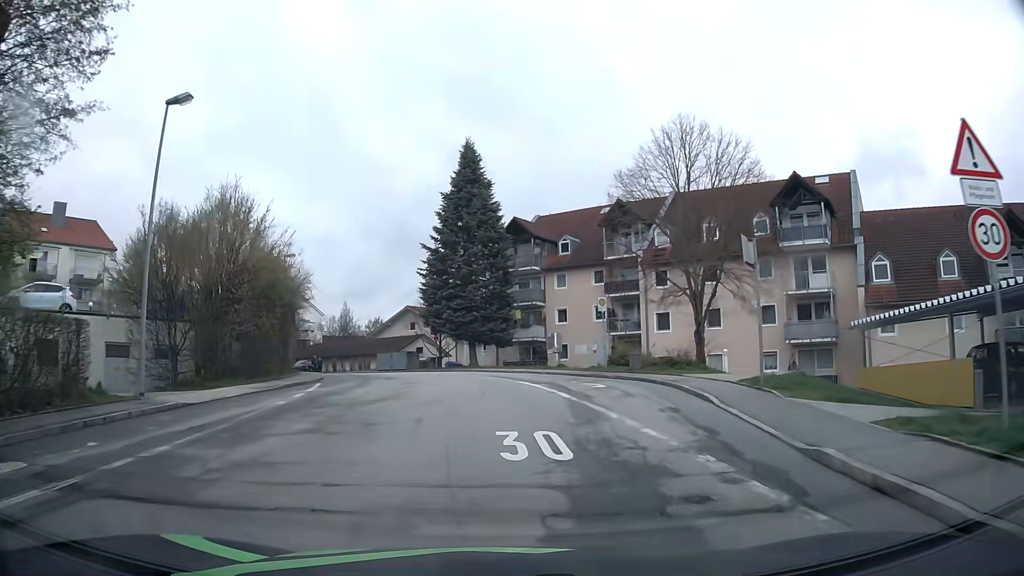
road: residential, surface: asphalt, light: Day
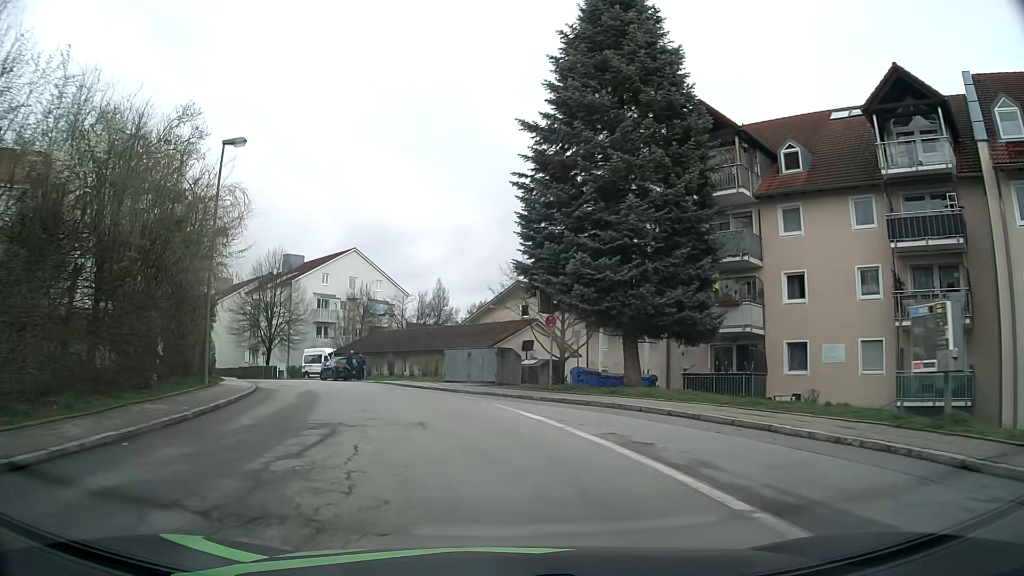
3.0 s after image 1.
(-2.1, +26.3) m; -11°
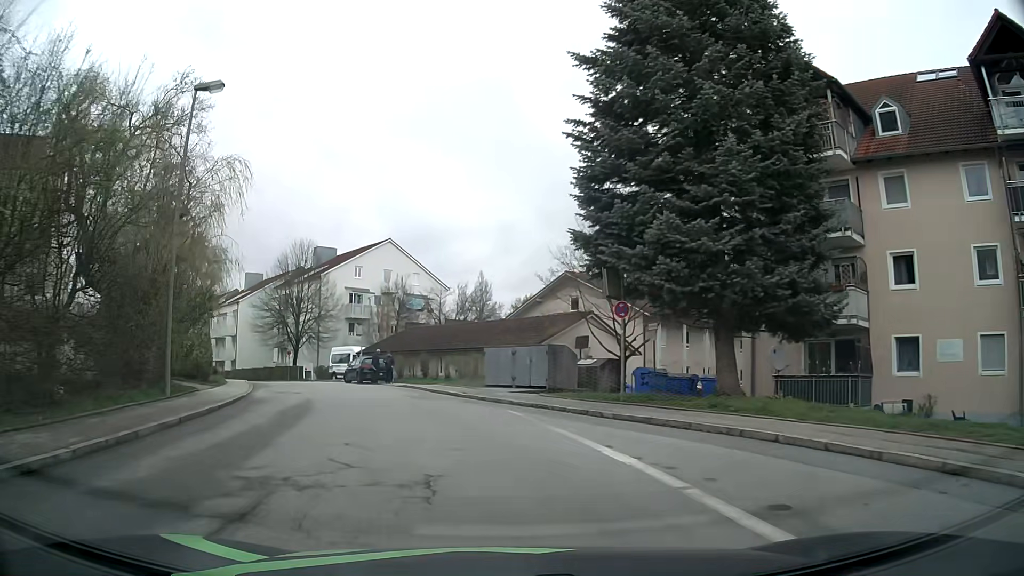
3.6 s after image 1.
(-0.1, +5.3) m; -4°
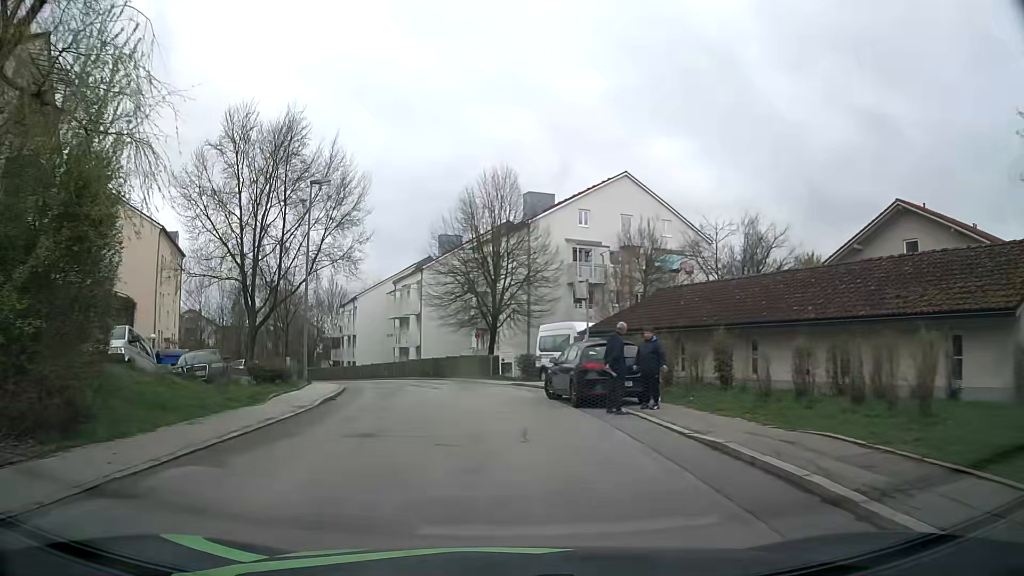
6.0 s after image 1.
(-3.2, +20.6) m; -18°
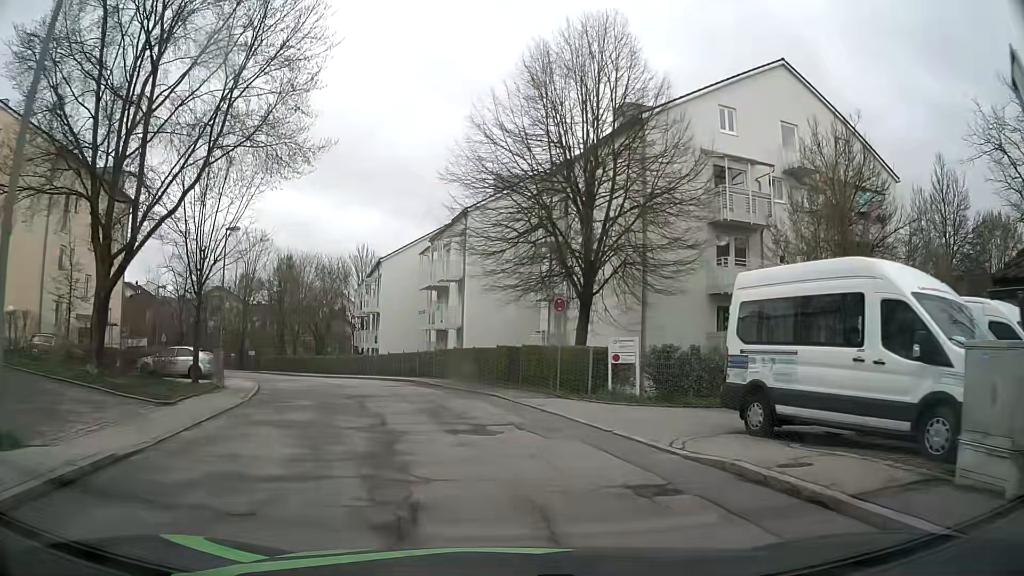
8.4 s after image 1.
(-1.6, +19.2) m; -6°
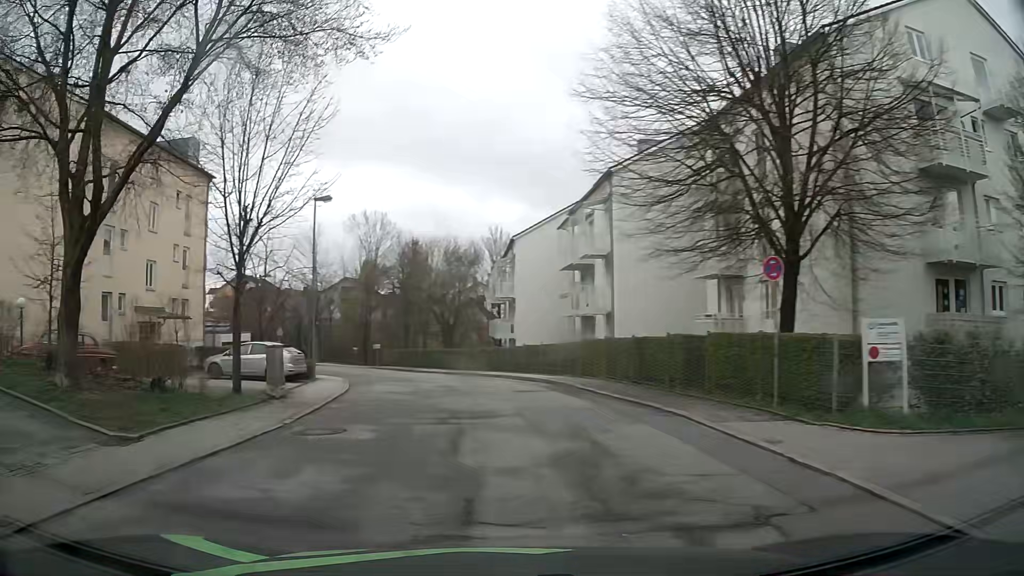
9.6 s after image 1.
(-0.3, +6.6) m; -9°
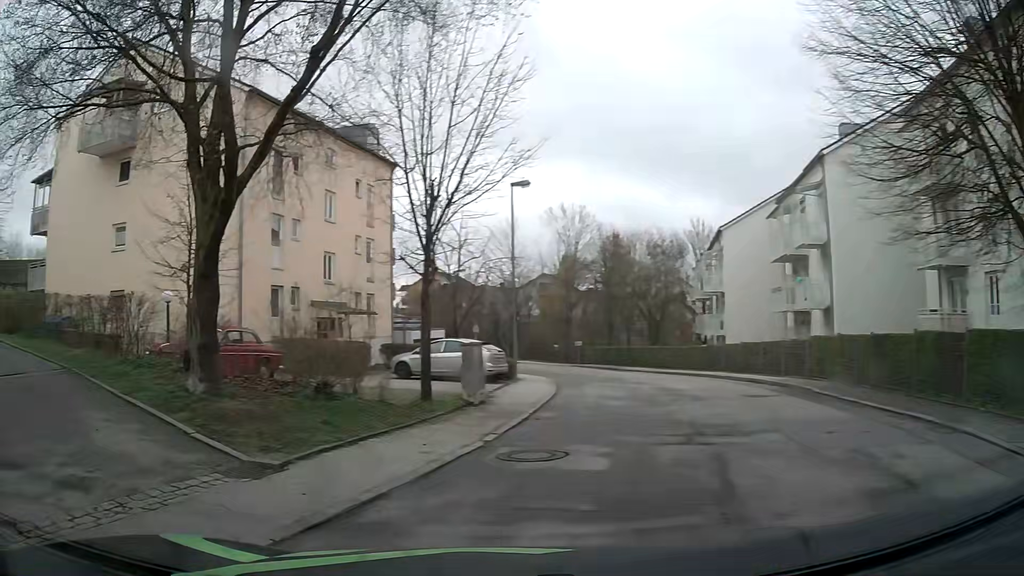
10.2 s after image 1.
(-0.4, +2.4) m; -17°
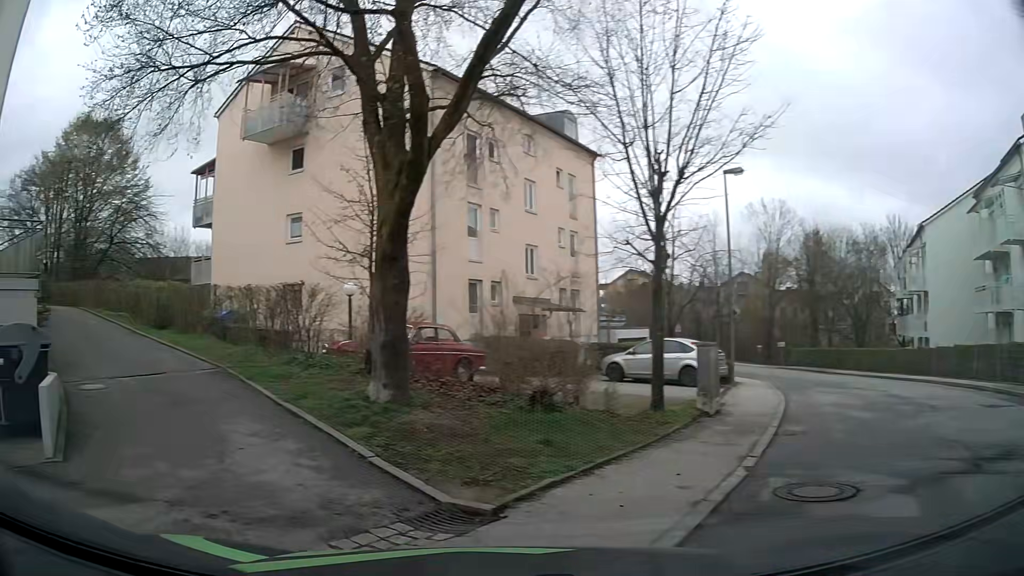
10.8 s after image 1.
(-0.3, +2.0) m; -17°
